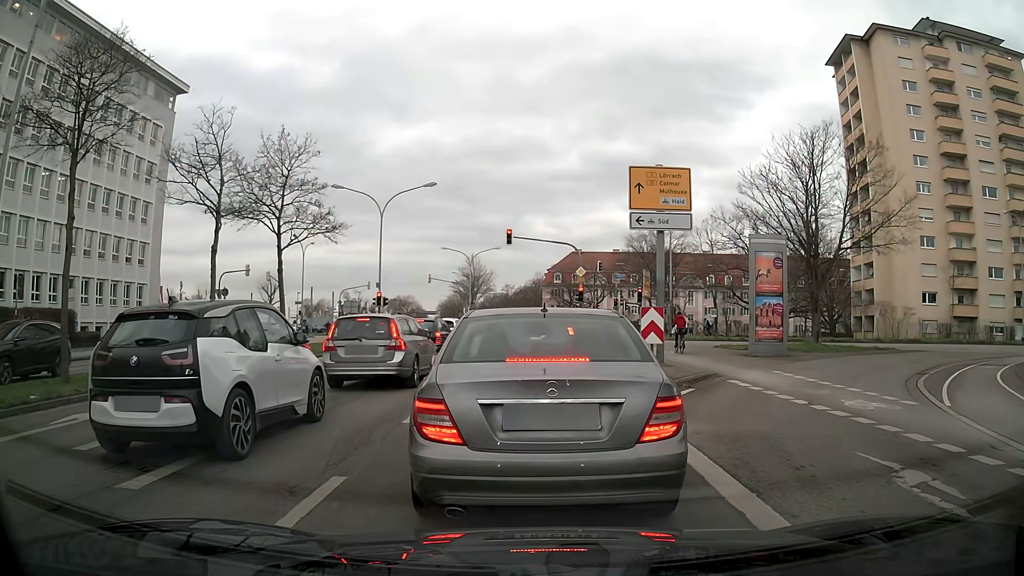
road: primary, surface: asphalt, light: Day
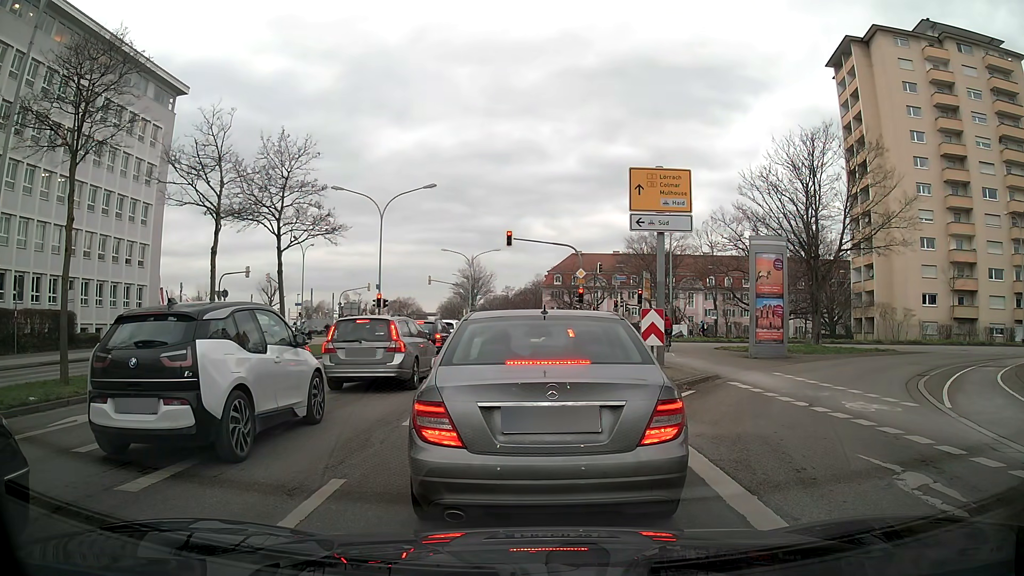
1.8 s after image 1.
(0.0, +0.1) m; 0°
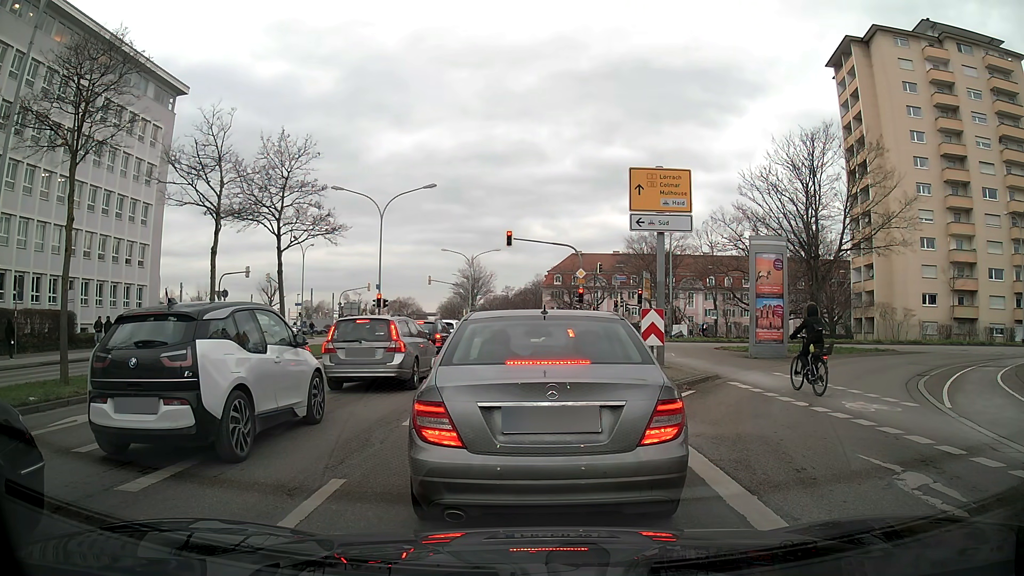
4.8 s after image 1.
(0.0, 0.0) m; 0°
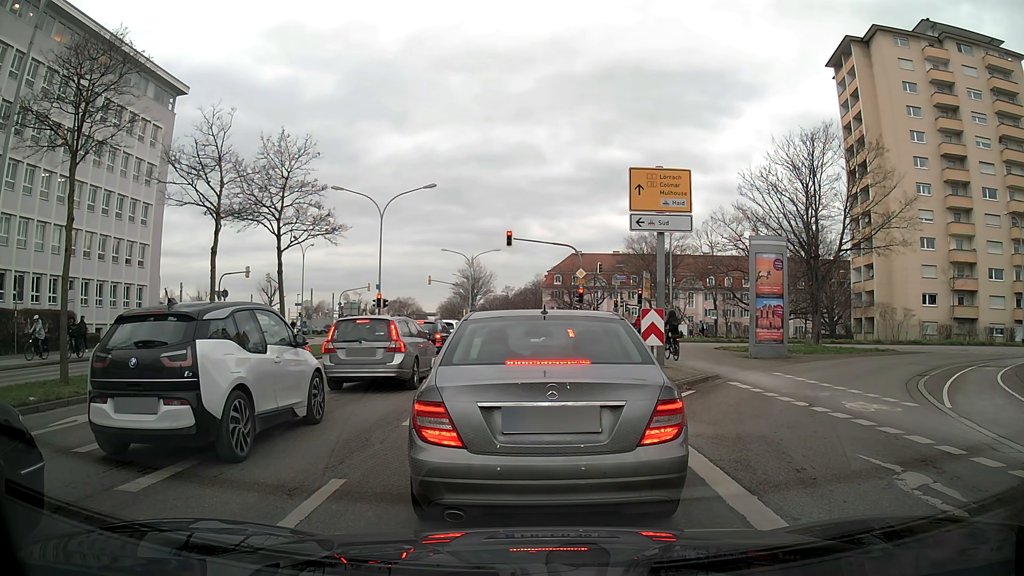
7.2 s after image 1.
(0.0, 0.0) m; 0°
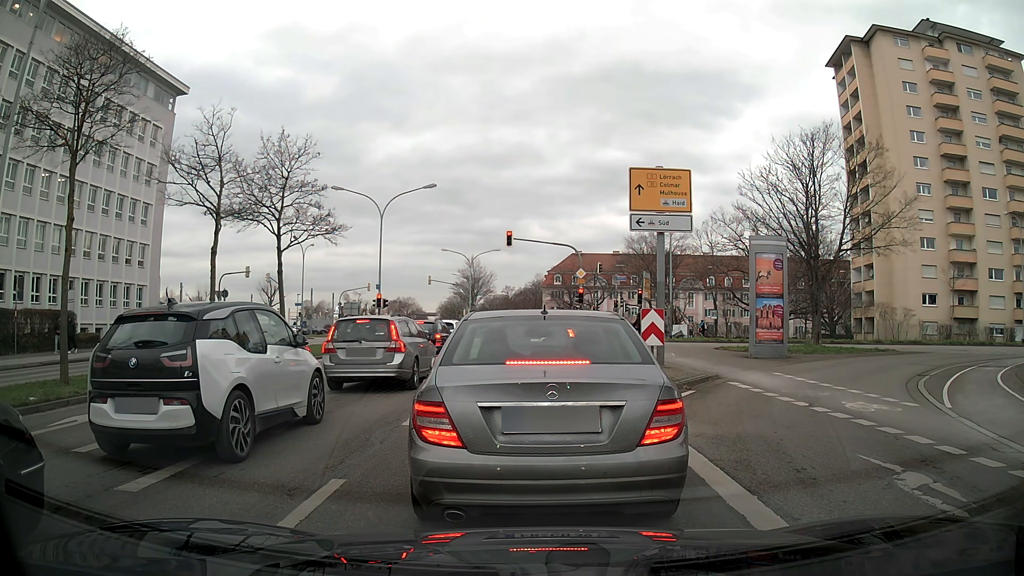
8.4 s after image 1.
(0.0, 0.0) m; 0°
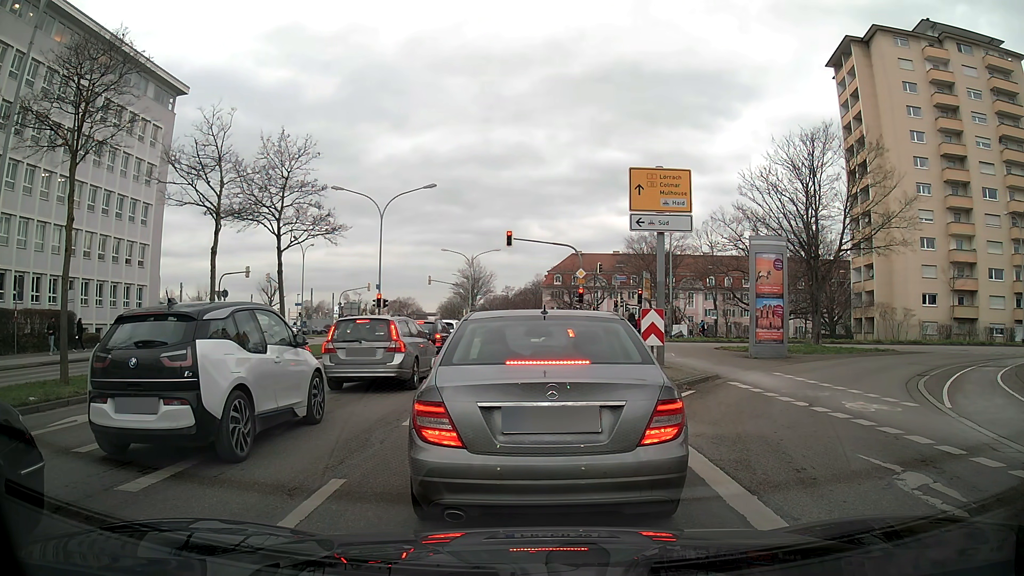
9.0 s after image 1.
(0.0, 0.0) m; 0°
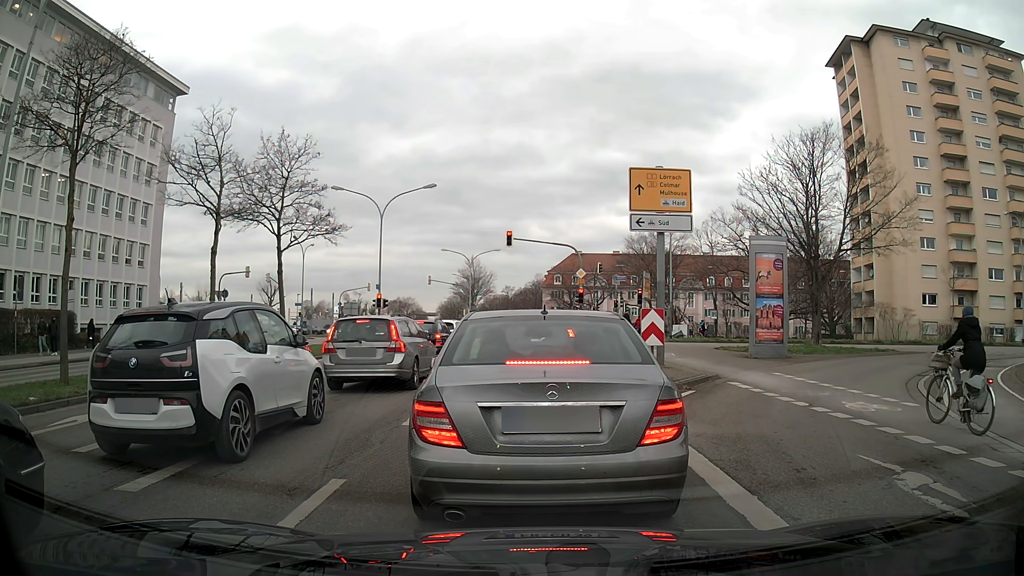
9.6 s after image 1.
(0.0, 0.0) m; 0°
